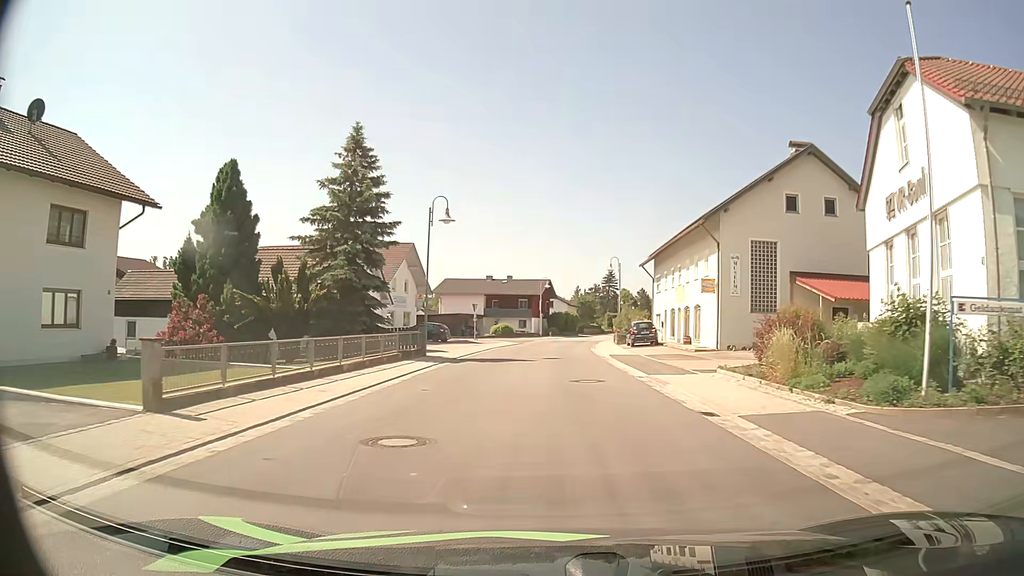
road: secondary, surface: asphalt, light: Day
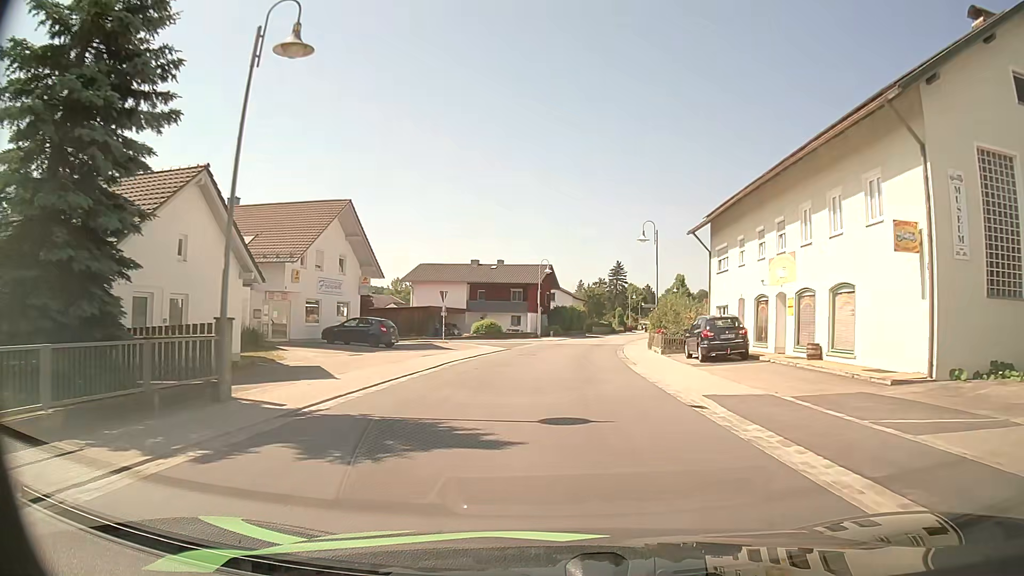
(-0.1, +19.2) m; 0°
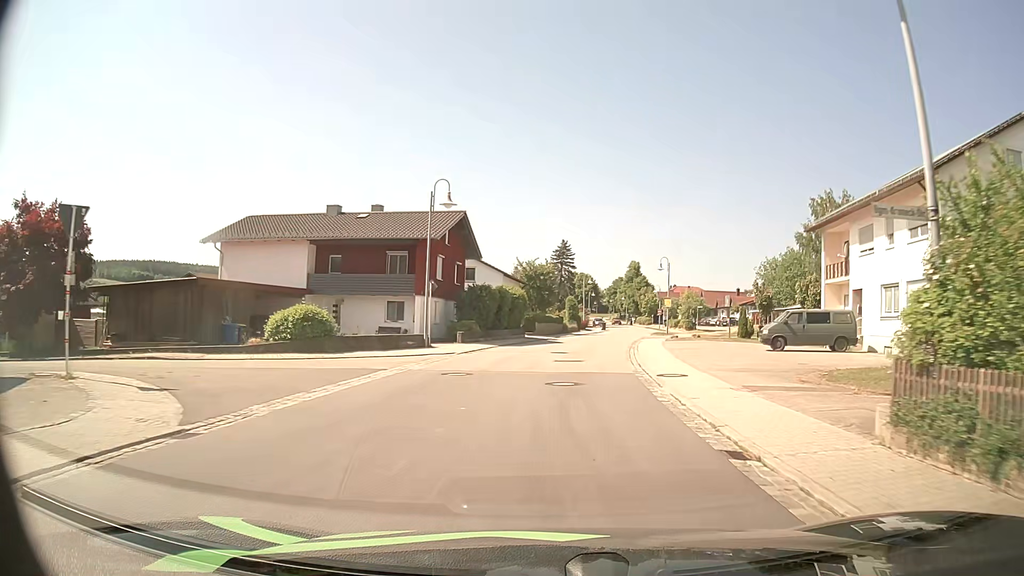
(+1.4, +31.8) m; +6°
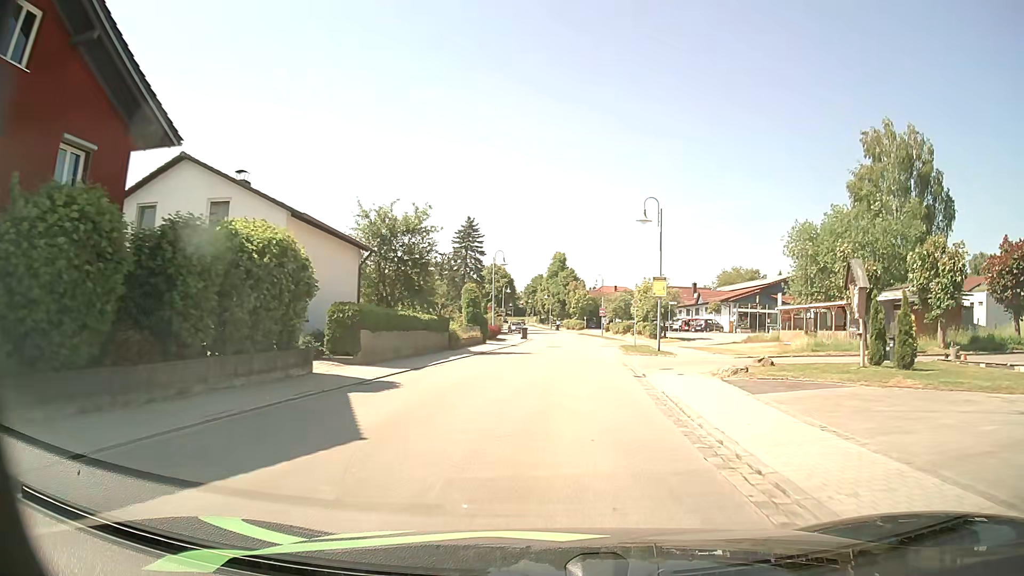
(+1.9, +31.2) m; +7°
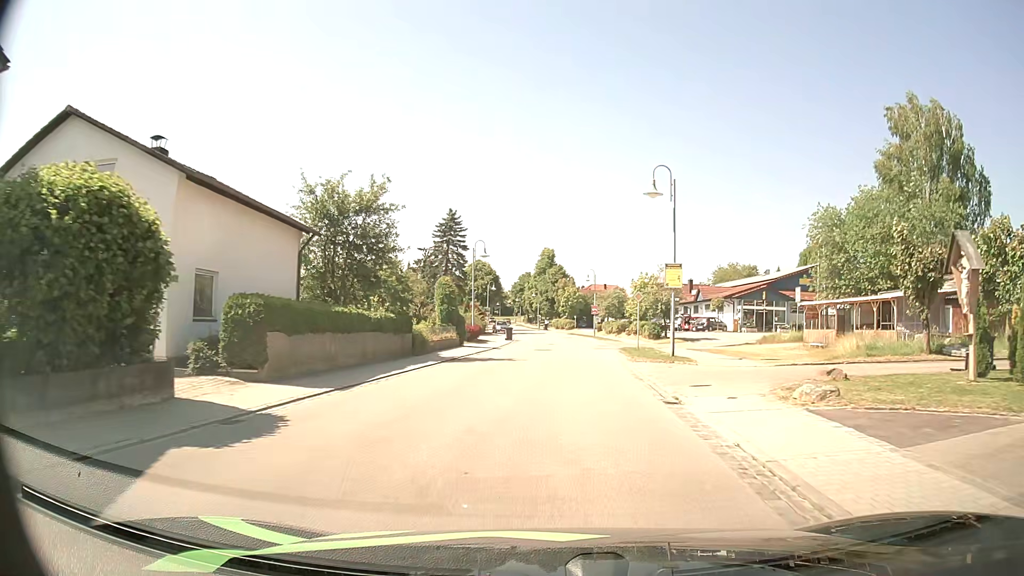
(+0.1, +6.2) m; +2°
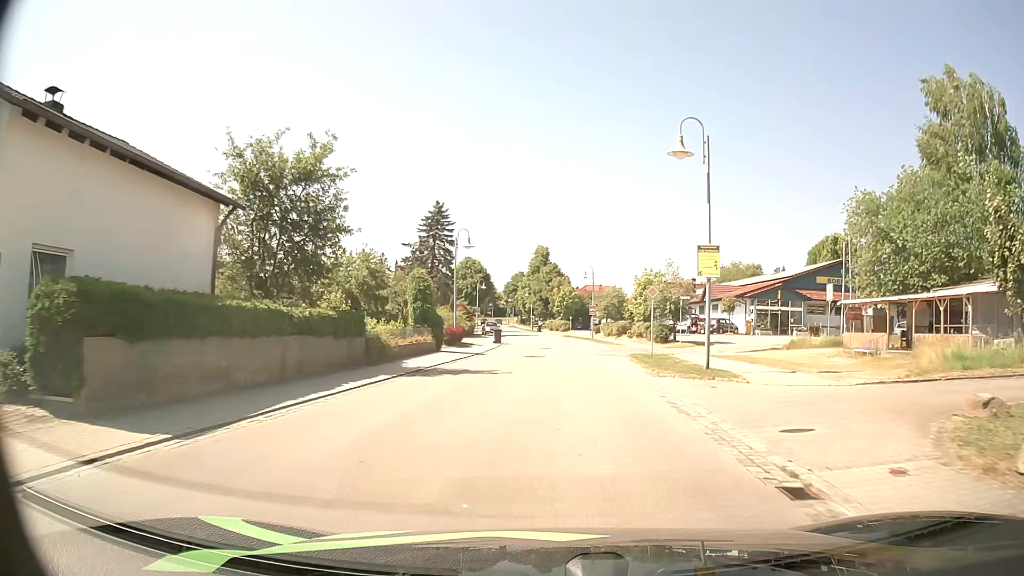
(0.0, +6.2) m; 0°
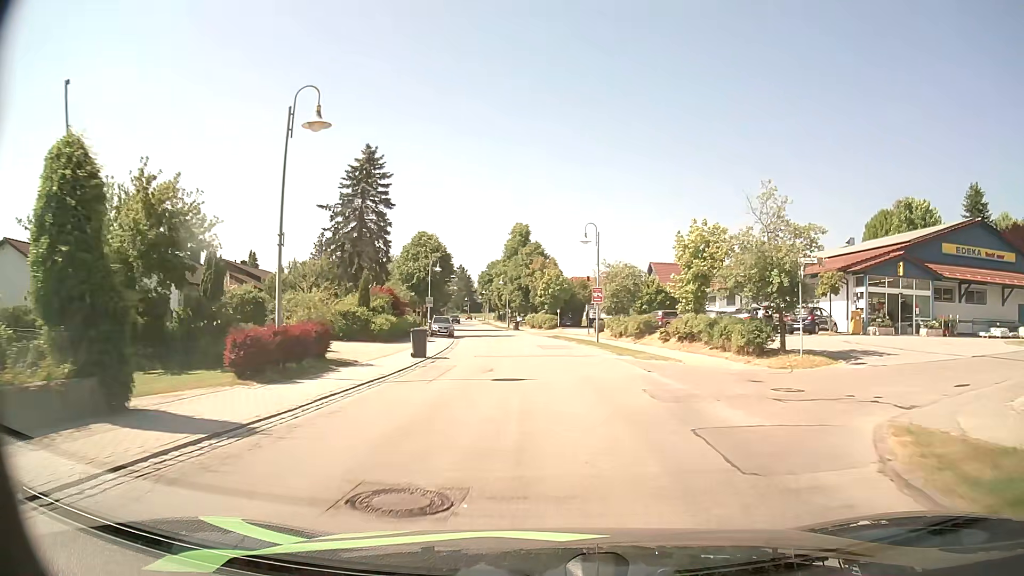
(+0.5, +24.9) m; +2°
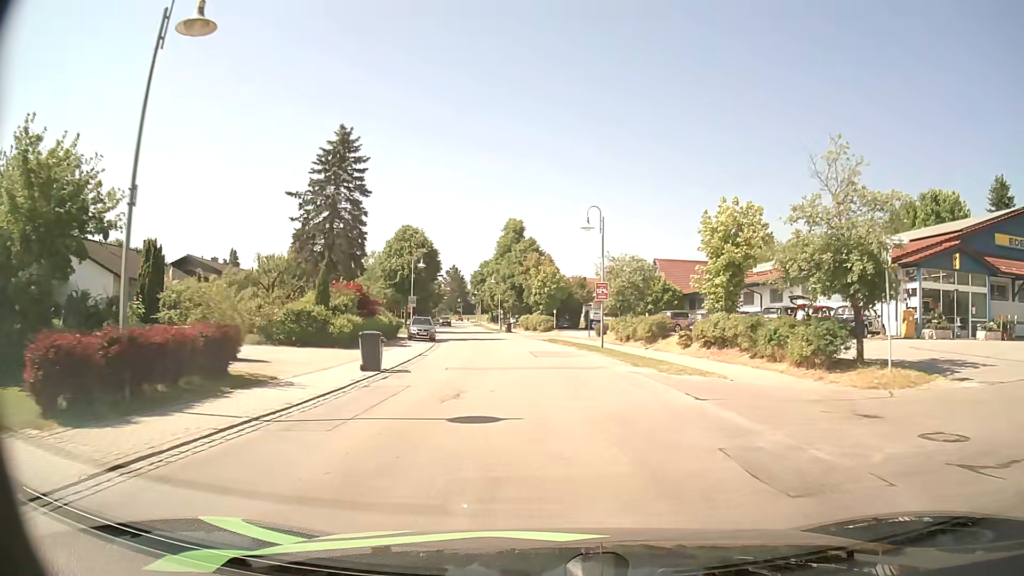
(0.0, +6.3) m; +1°
(0, +10) (0, +20) (-1, +30) (-2, +40) (-3, +50) (-5, +60) (-7, +69) (-9, +79) (-11, +89) (-13, +99) m
